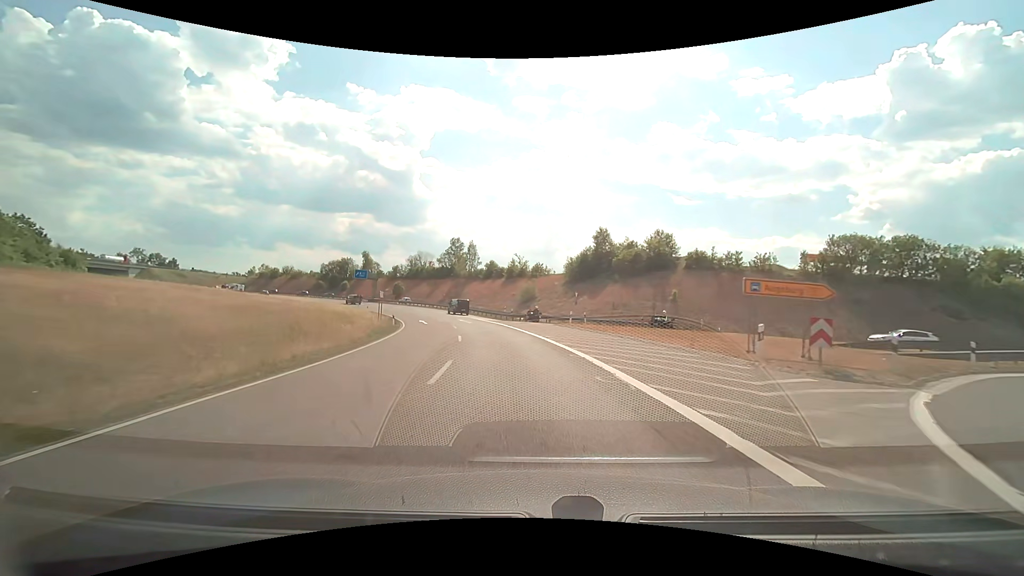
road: trunk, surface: asphalt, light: Day
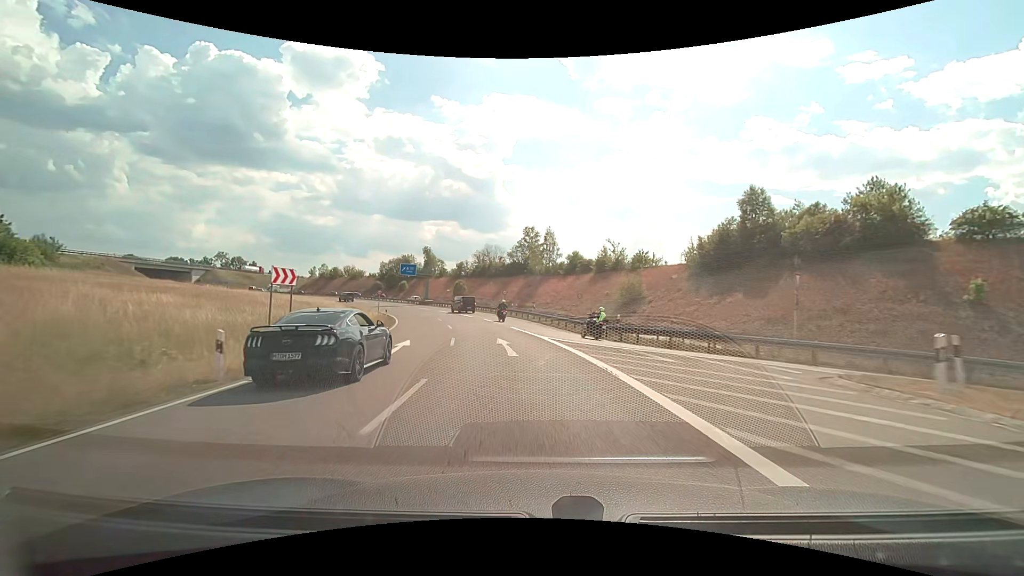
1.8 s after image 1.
(-2.3, +28.0) m; -9°
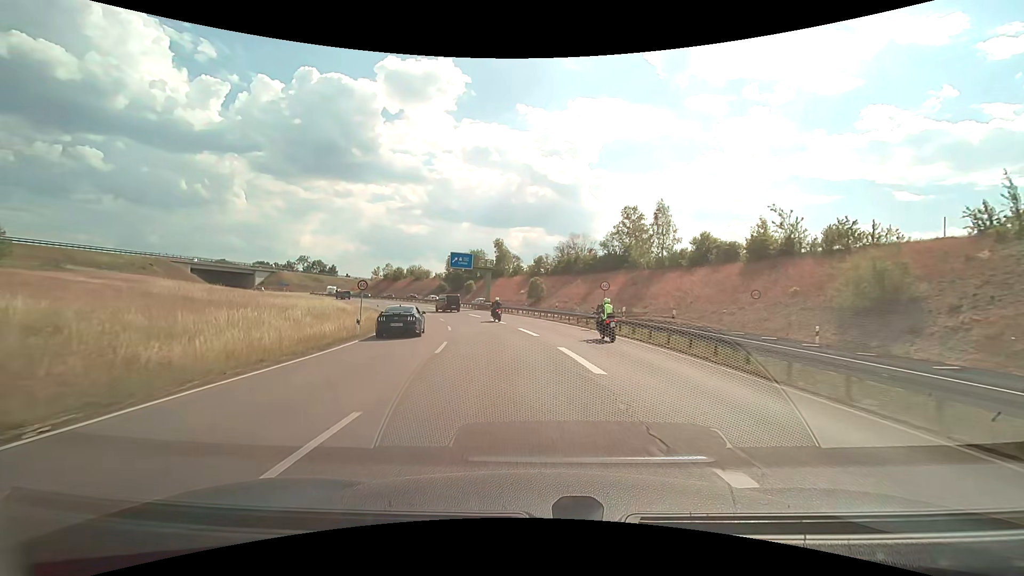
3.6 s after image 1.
(-2.3, +27.2) m; -10°
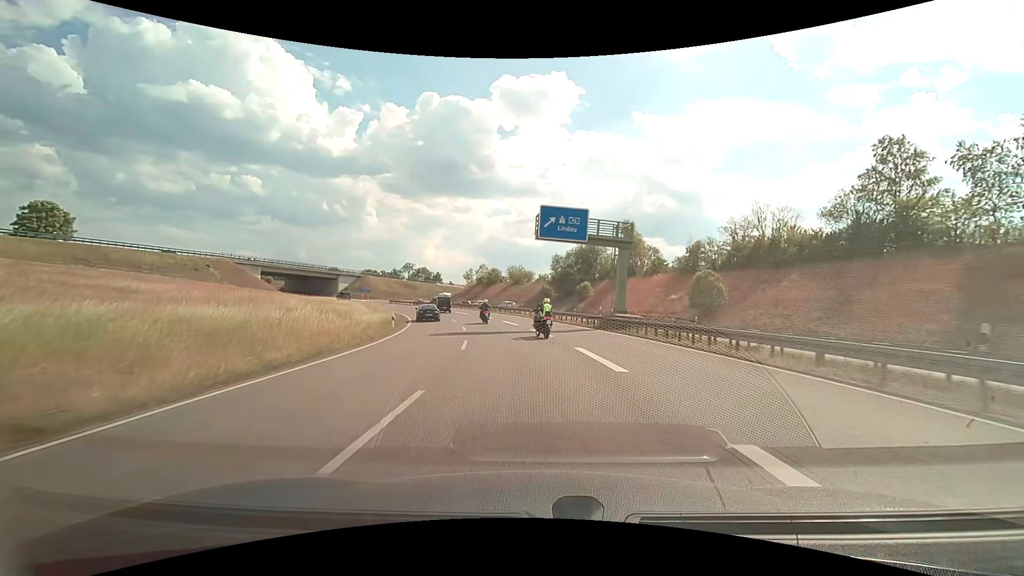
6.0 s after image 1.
(-4.0, +34.4) m; -13°
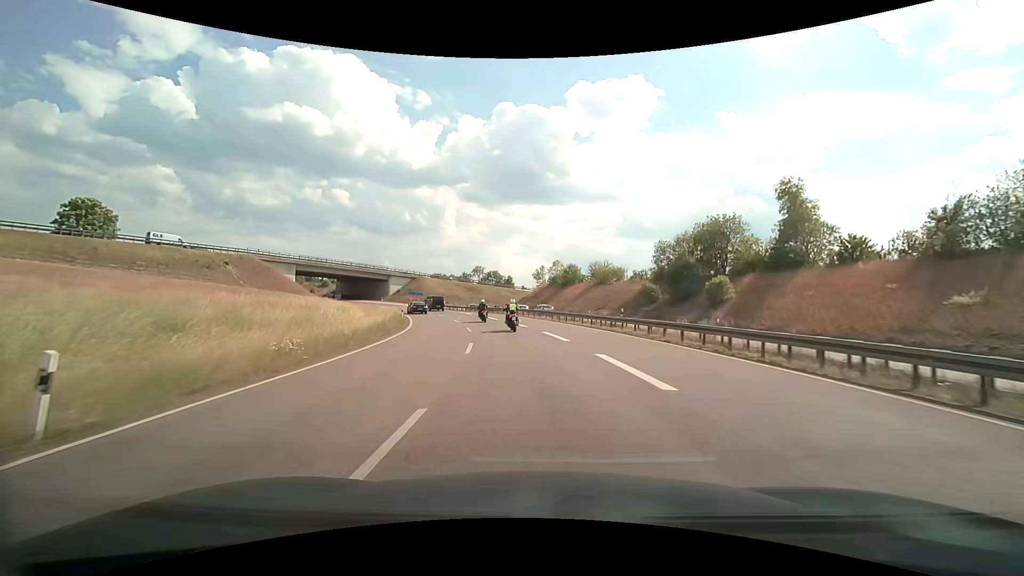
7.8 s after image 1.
(-2.0, +25.8) m; -9°
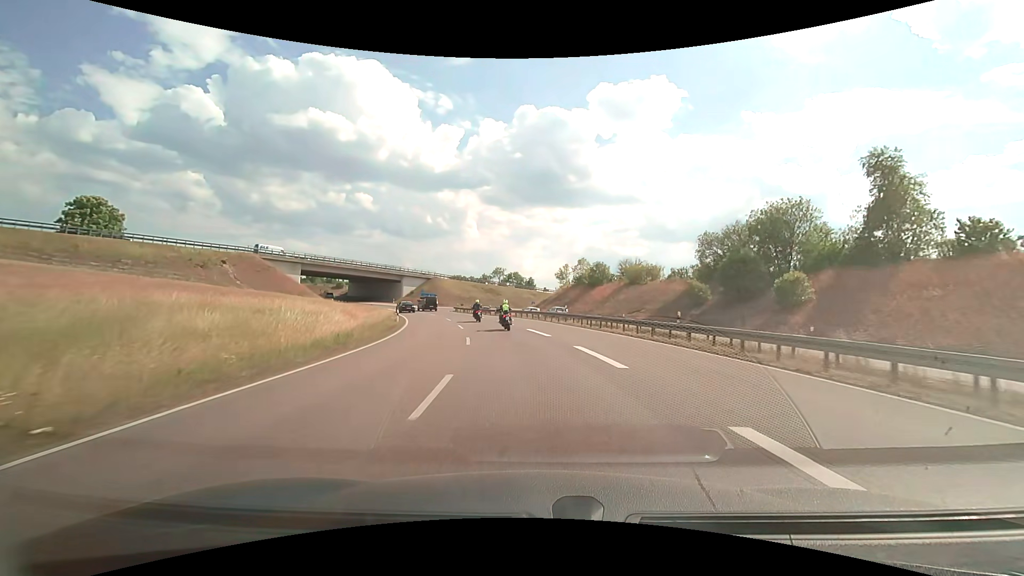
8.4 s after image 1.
(-0.2, +8.7) m; -2°
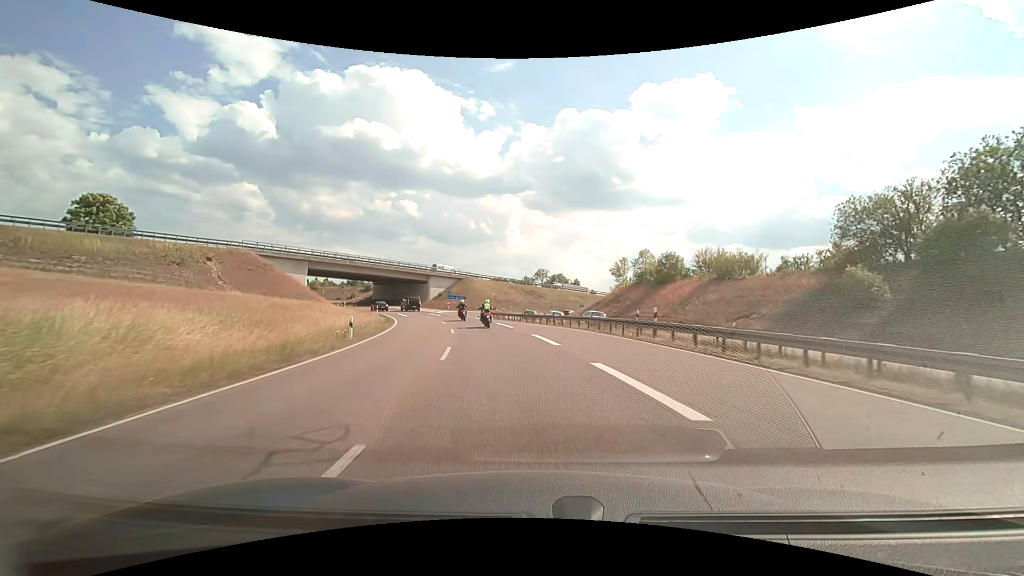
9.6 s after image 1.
(-0.7, +17.3) m; -5°
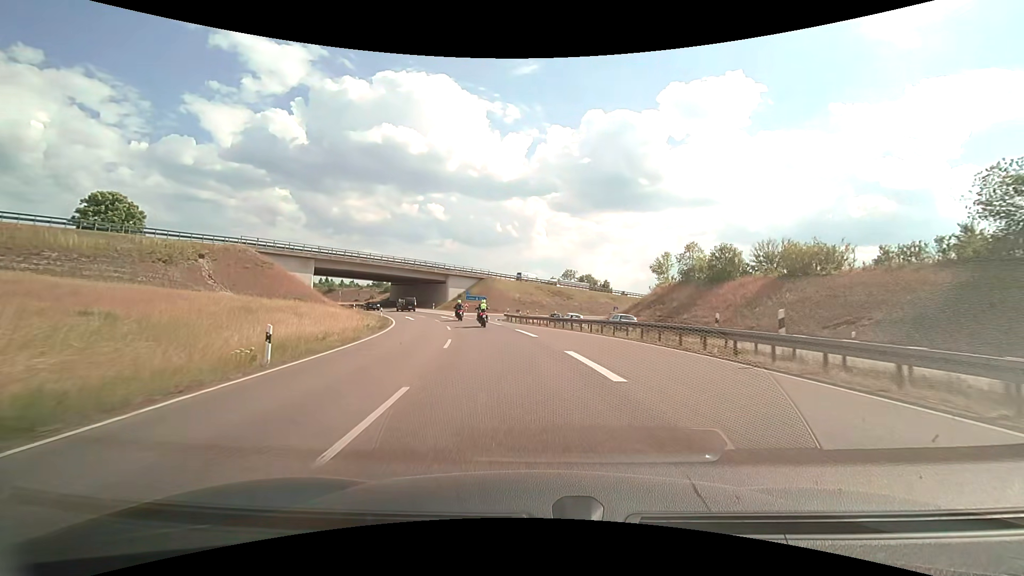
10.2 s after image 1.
(-0.2, +8.7) m; -3°
(0, +10) (-1, +20) (-3, +30) (-6, +39) (-8, +49) (-12, +58) (-16, +68) (-21, +76) (-26, +85) (-31, +93) m
